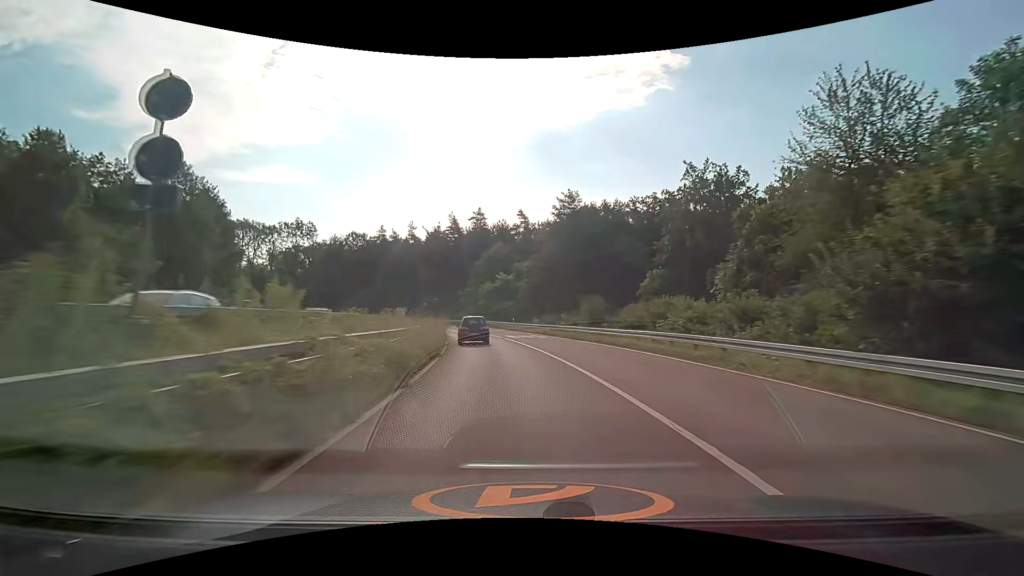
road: trunk_link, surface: asphalt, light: Day
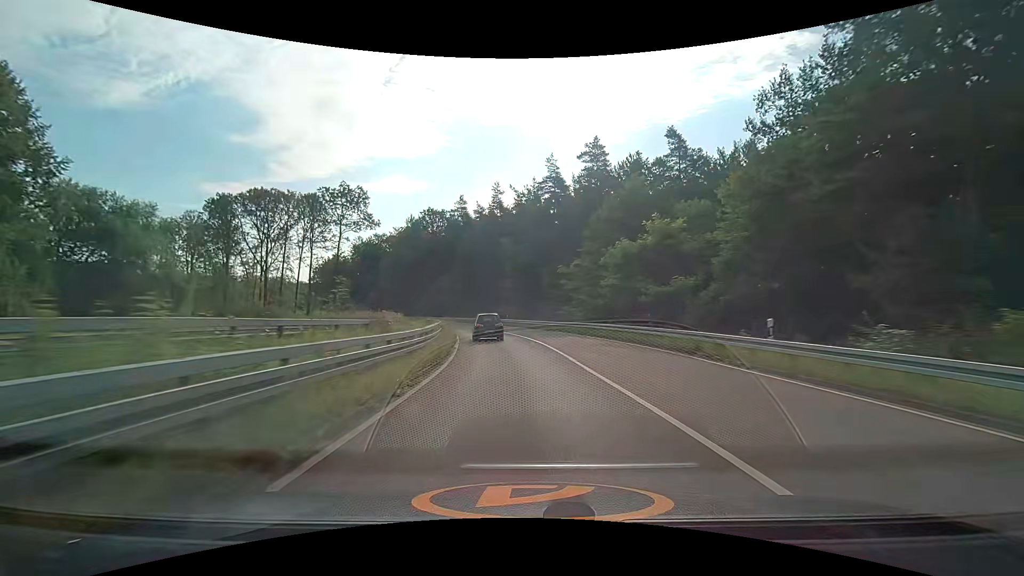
(-4.8, +41.1) m; -13°
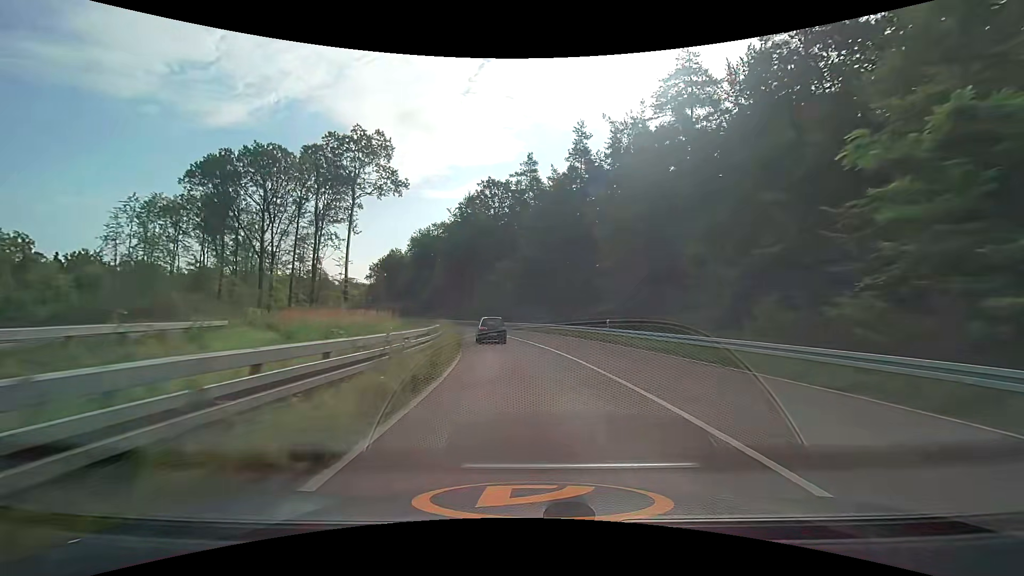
(-2.5, +31.6) m; -9°
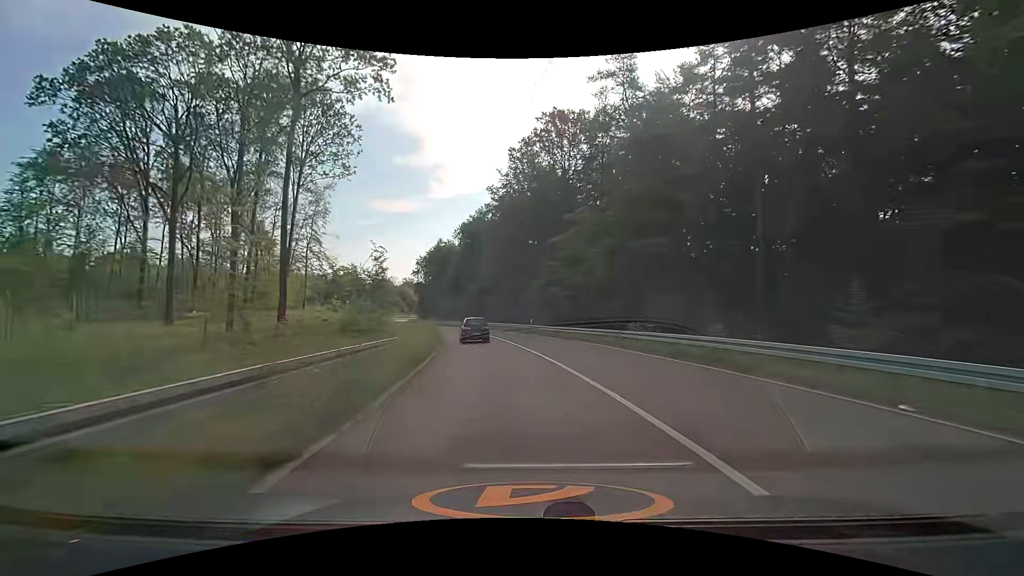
(-2.2, +32.0) m; -8°
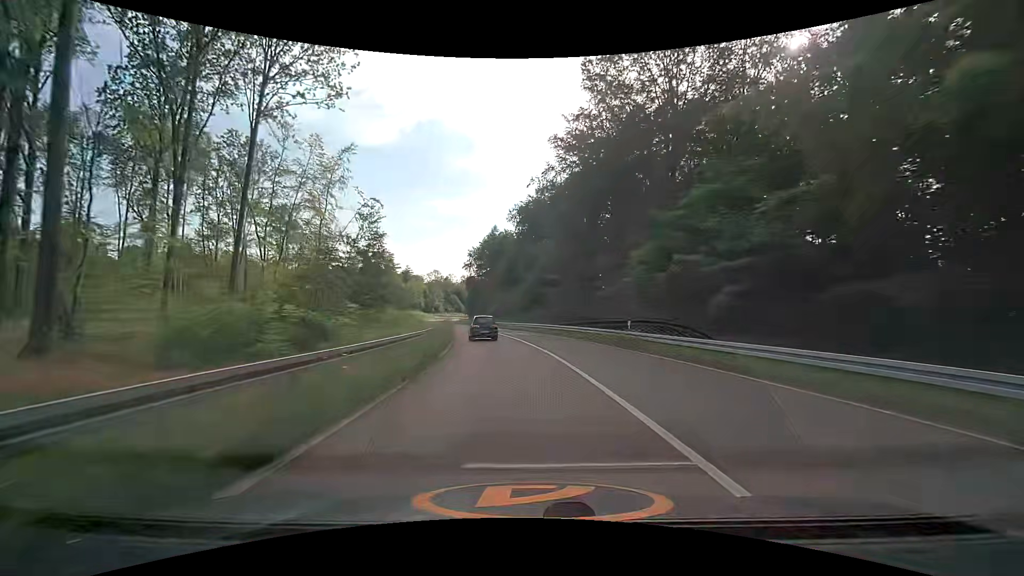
(-1.4, +21.4) m; -7°
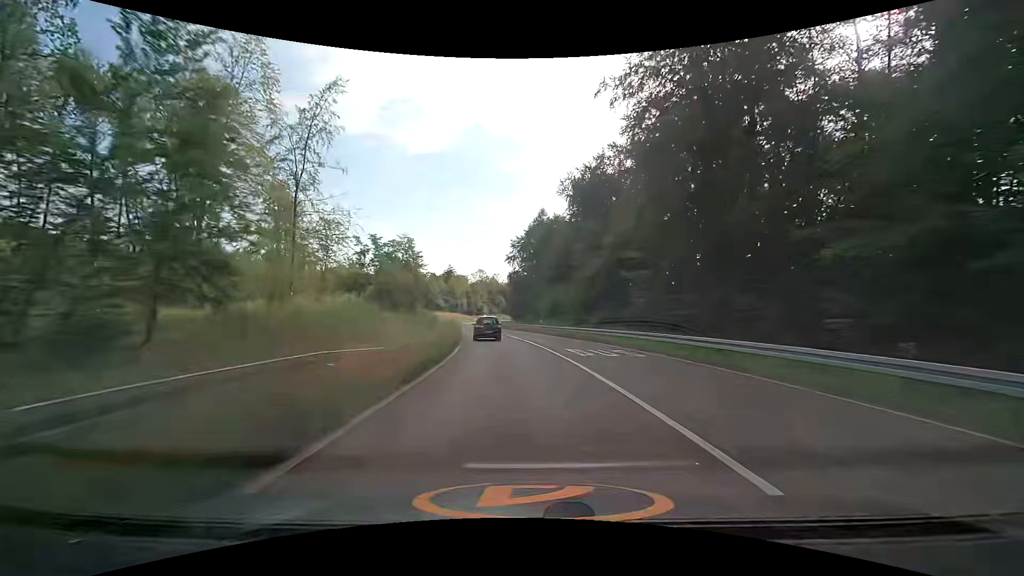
(-1.3, +21.4) m; -7°
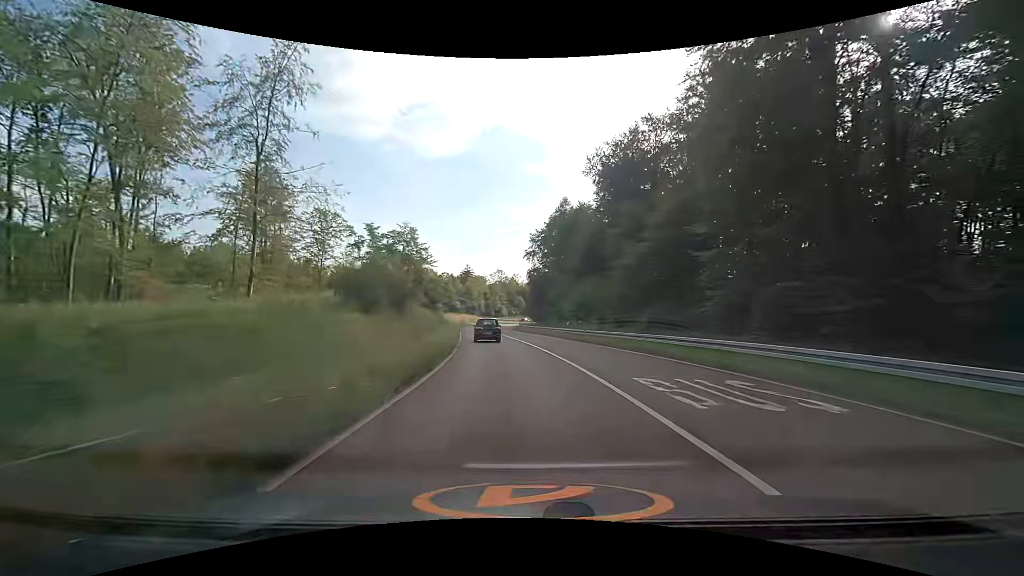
(-0.1, +10.8) m; -2°
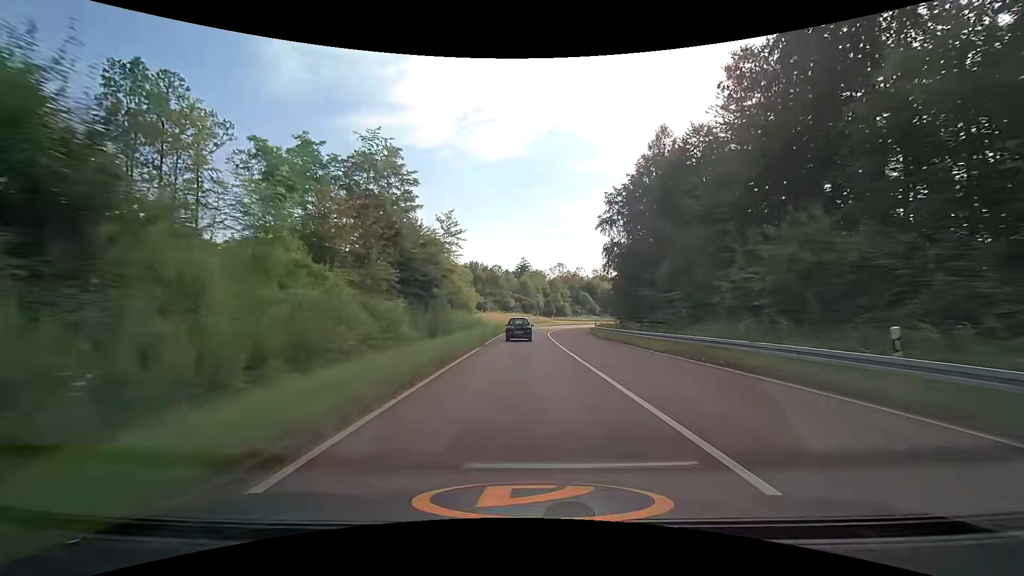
(-1.9, +32.2) m; -6°
(0, +10) (-1, +20) (-1, +30) (-1, +40) (-1, +50) (-1, +60) (0, +70) (+2, +80) (+4, +90) (+6, +99) m
